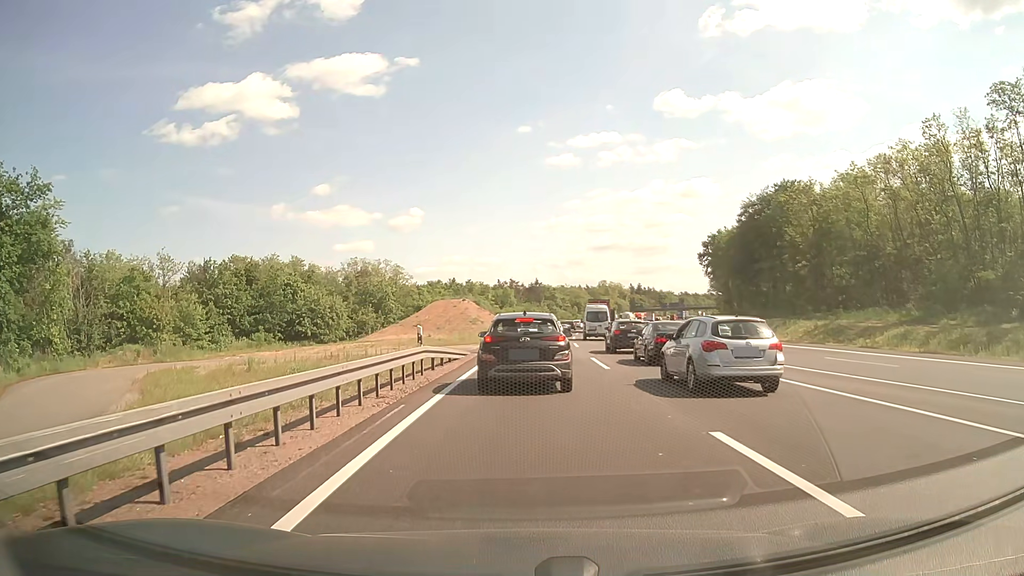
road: motorway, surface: asphalt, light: Day
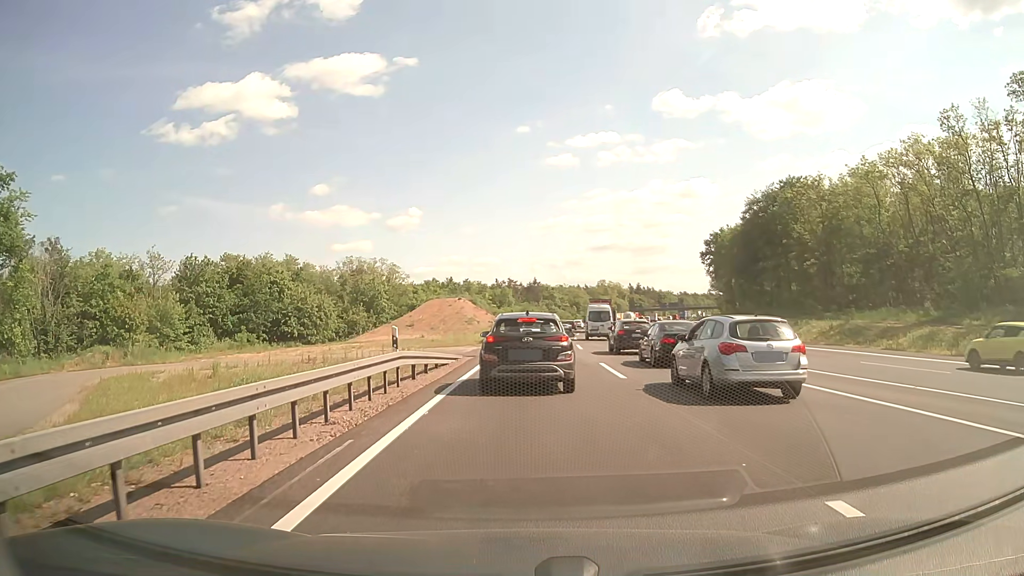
(0.0, +3.4) m; +1°
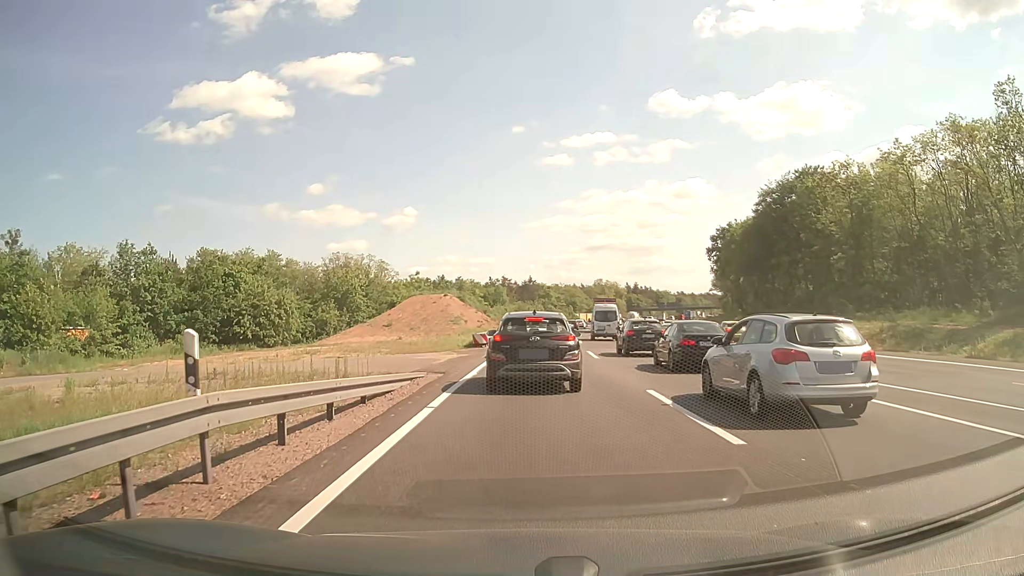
(0.0, +9.2) m; 0°
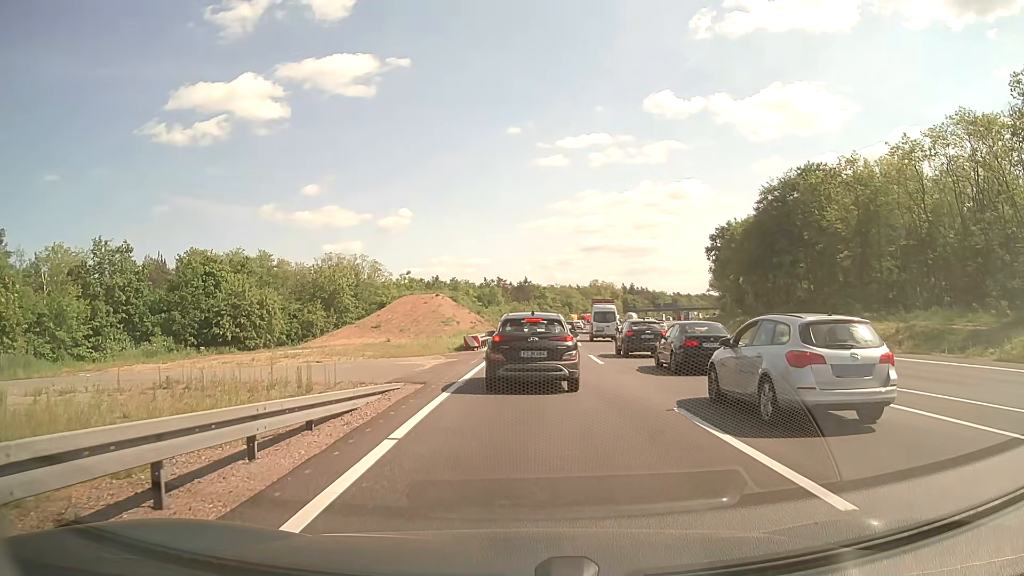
(0.0, +2.8) m; +1°
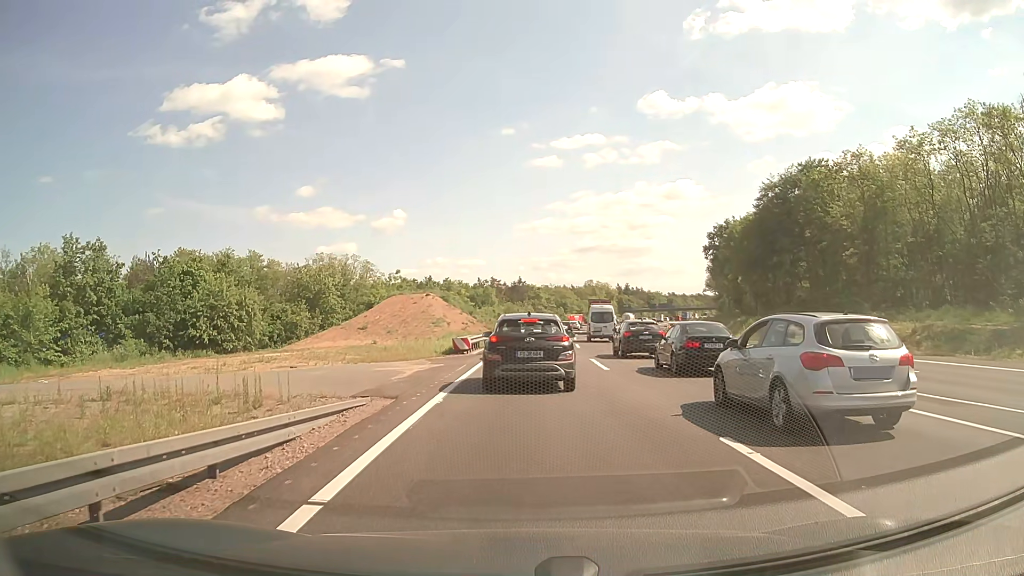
(0.0, +2.9) m; 0°
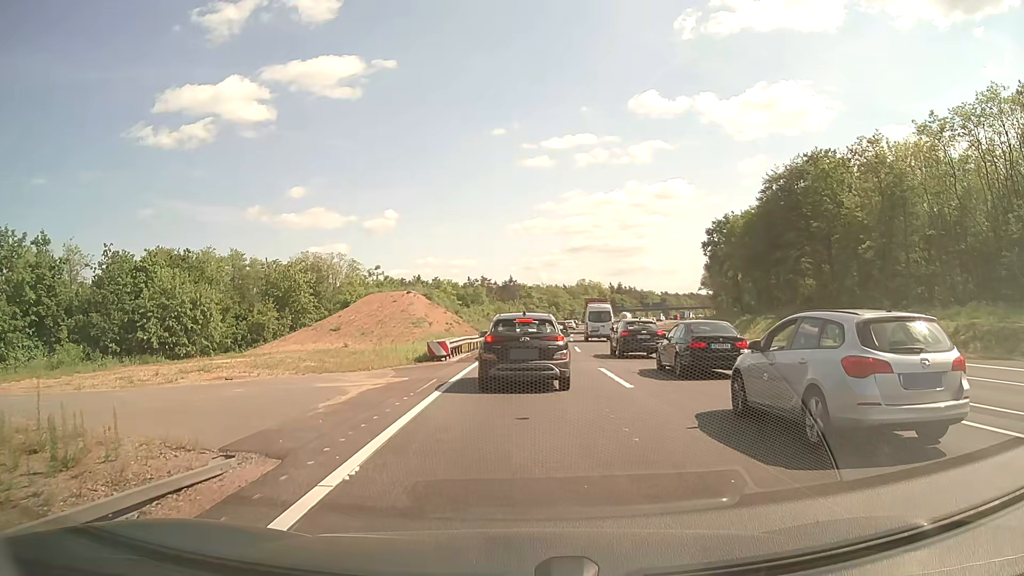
(+0.1, +5.7) m; +2°
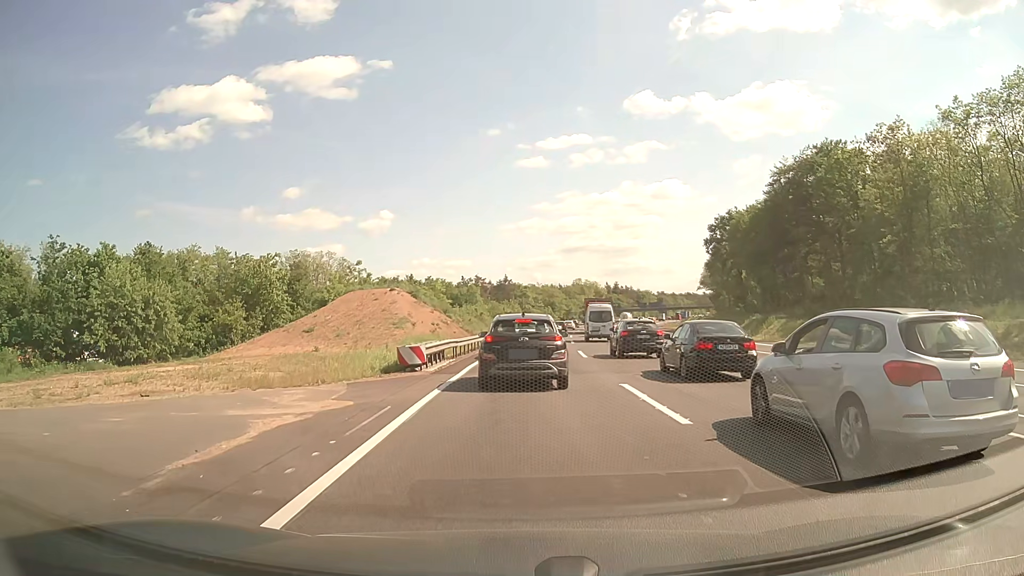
(0.0, +5.2) m; 0°
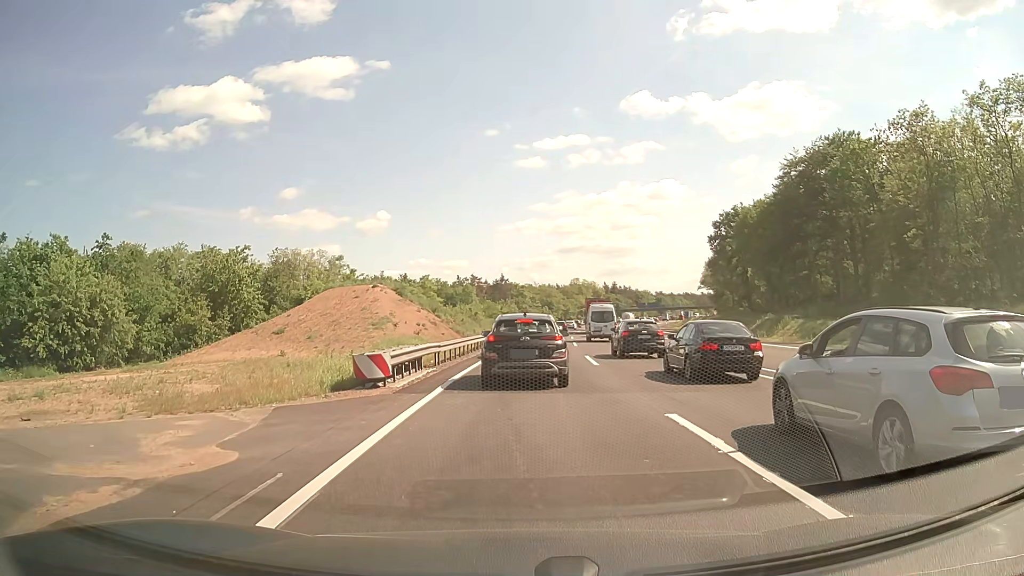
(0.0, +5.0) m; 0°
(0, +10) (0, +20) (0, +30) (+1, +40) (+1, +50) (+2, +60) (+3, +70) (+4, +80) (+5, +90) (+6, +100) m
